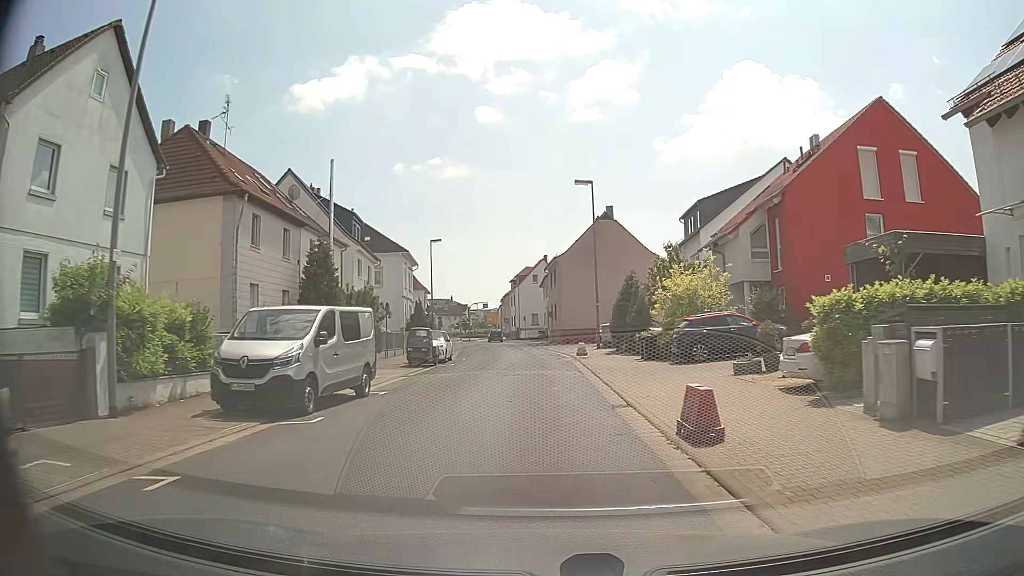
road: unclassified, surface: asphalt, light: Day
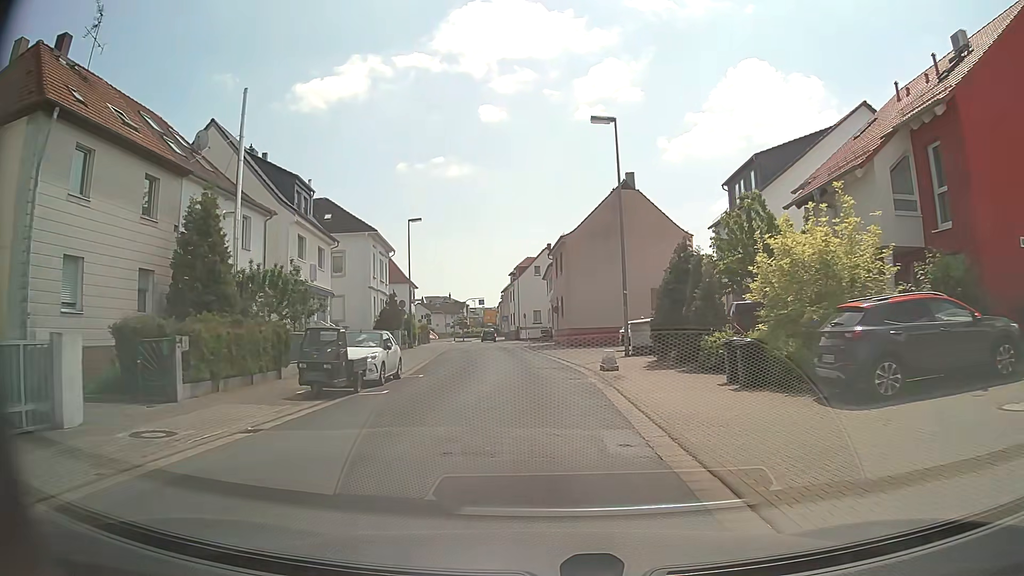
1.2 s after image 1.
(0.0, +12.4) m; 0°
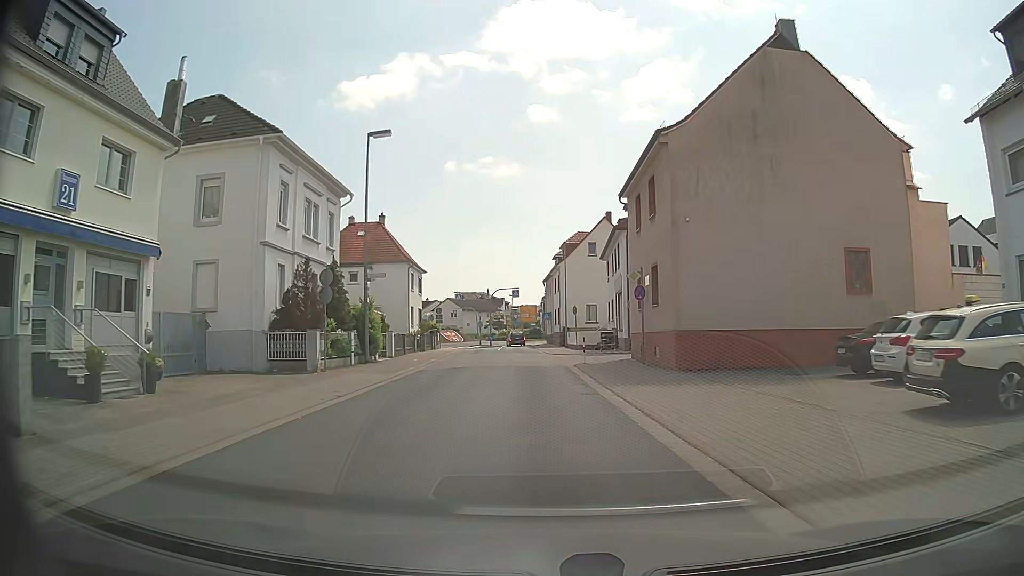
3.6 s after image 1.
(-0.7, +24.8) m; -4°
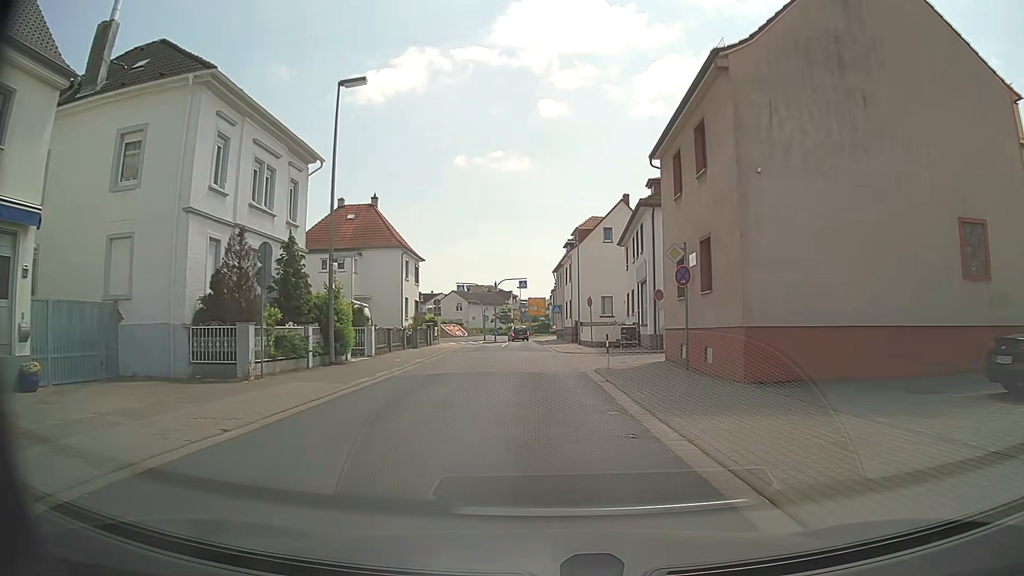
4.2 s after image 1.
(0.0, +6.2) m; -1°
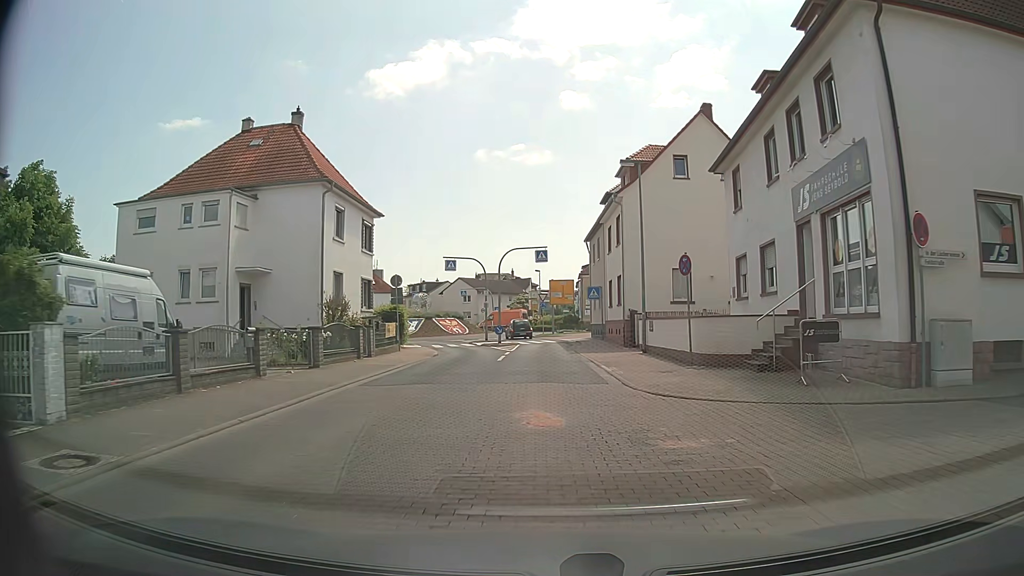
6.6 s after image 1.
(-0.3, +22.3) m; -2°
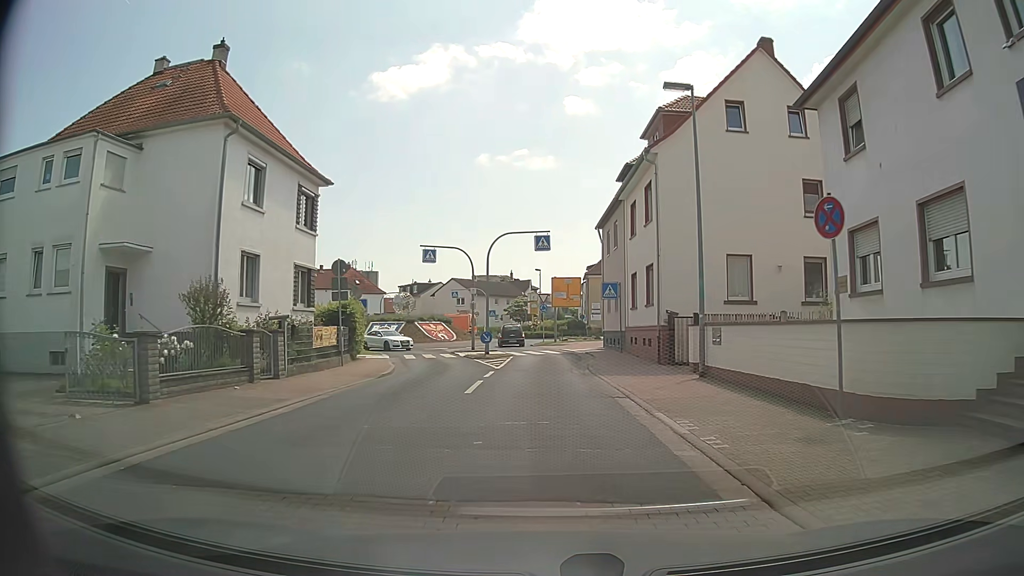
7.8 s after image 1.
(+0.1, +9.5) m; +1°
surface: paving_stones
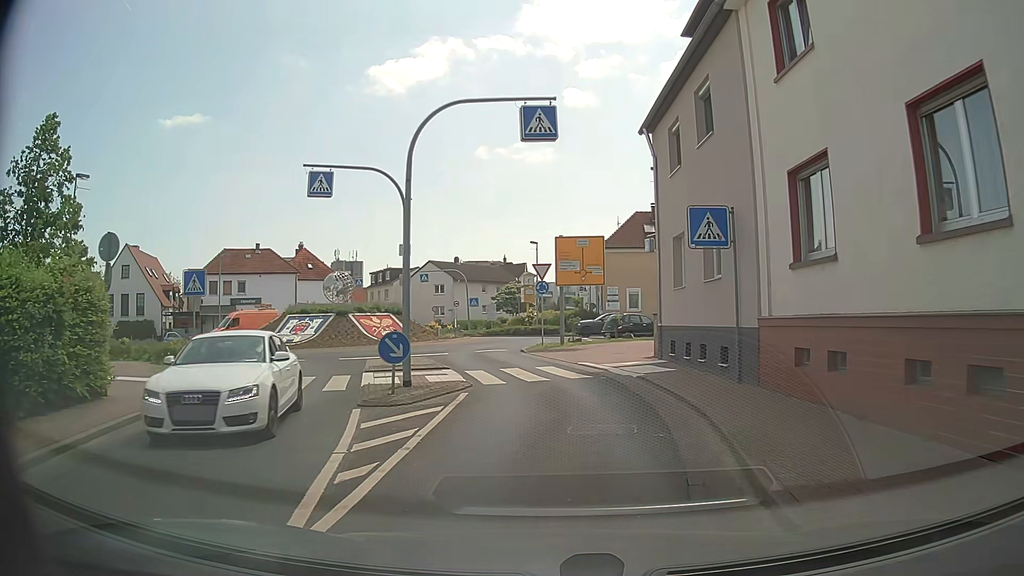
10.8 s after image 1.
(0.0, +19.2) m; +1°
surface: asphalt
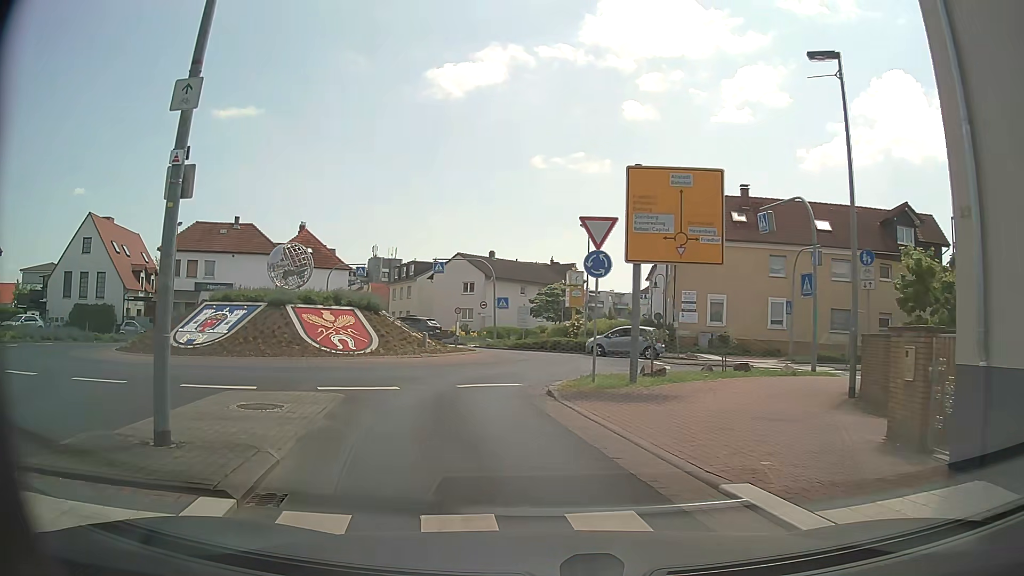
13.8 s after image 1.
(-0.1, +14.5) m; -3°
